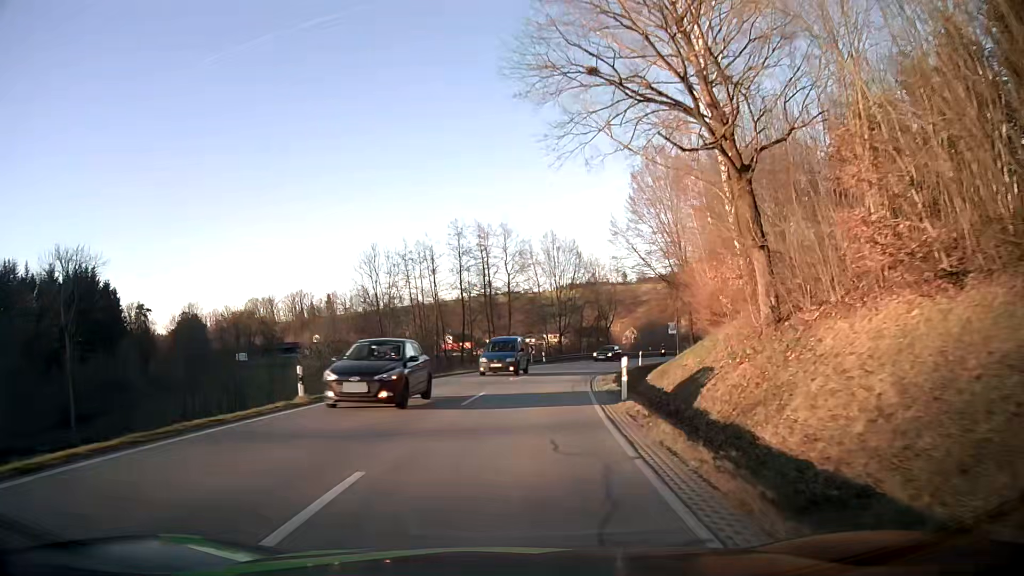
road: secondary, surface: asphalt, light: Day
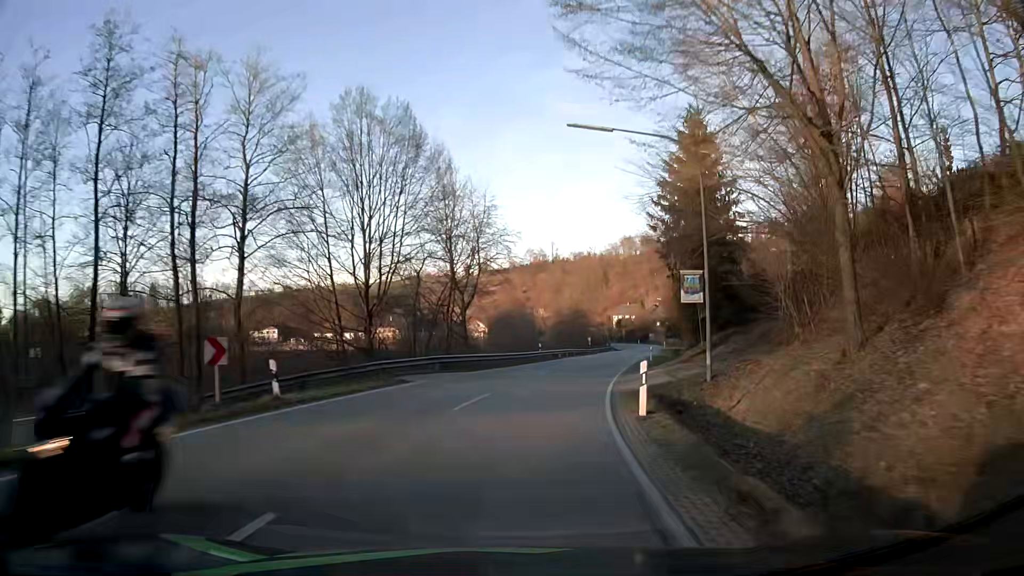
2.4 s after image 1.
(+4.1, +37.5) m; +14°
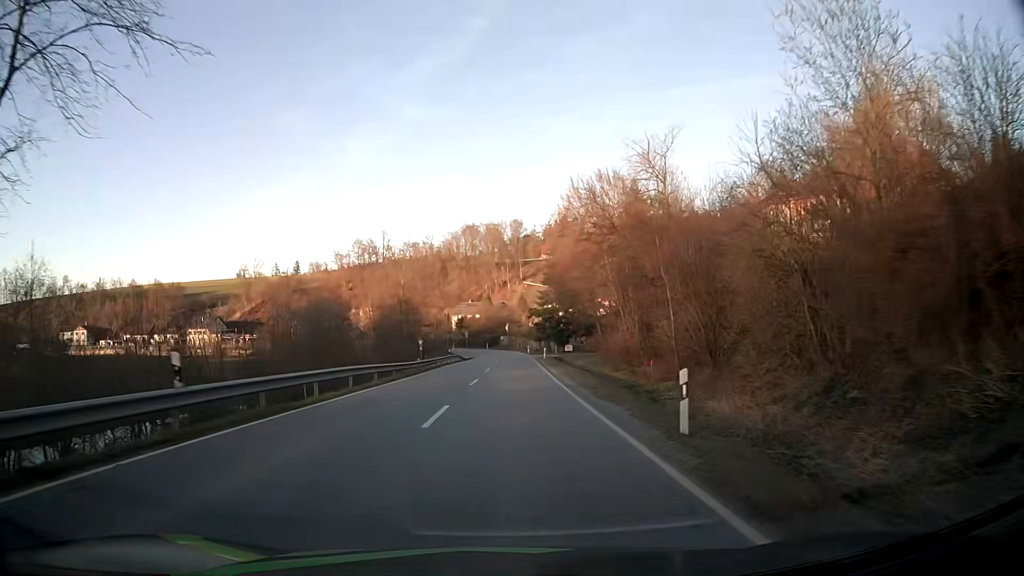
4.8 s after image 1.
(+4.8, +37.6) m; +14°
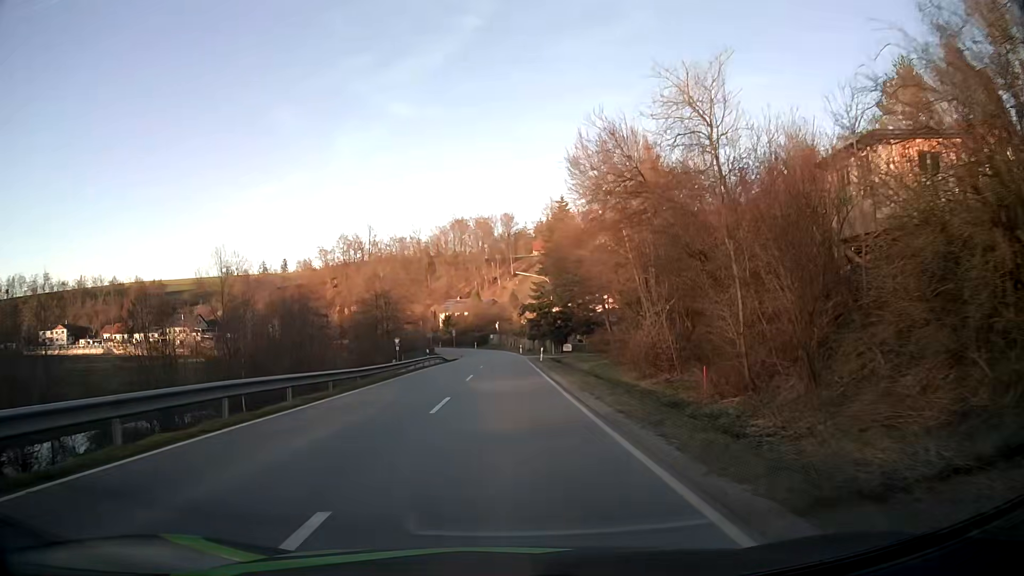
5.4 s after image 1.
(+0.1, +9.6) m; +1°
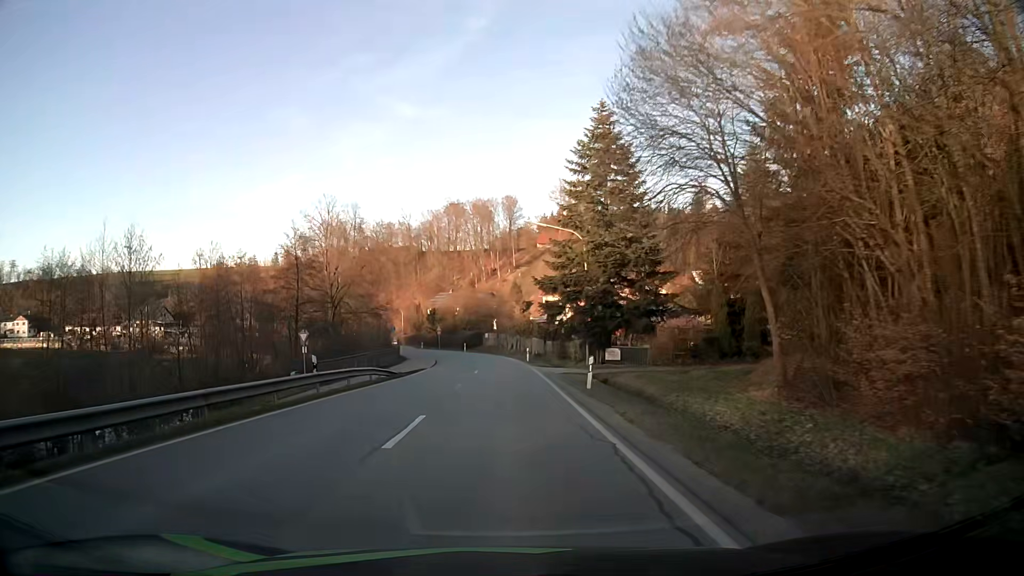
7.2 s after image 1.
(+0.2, +28.6) m; 0°
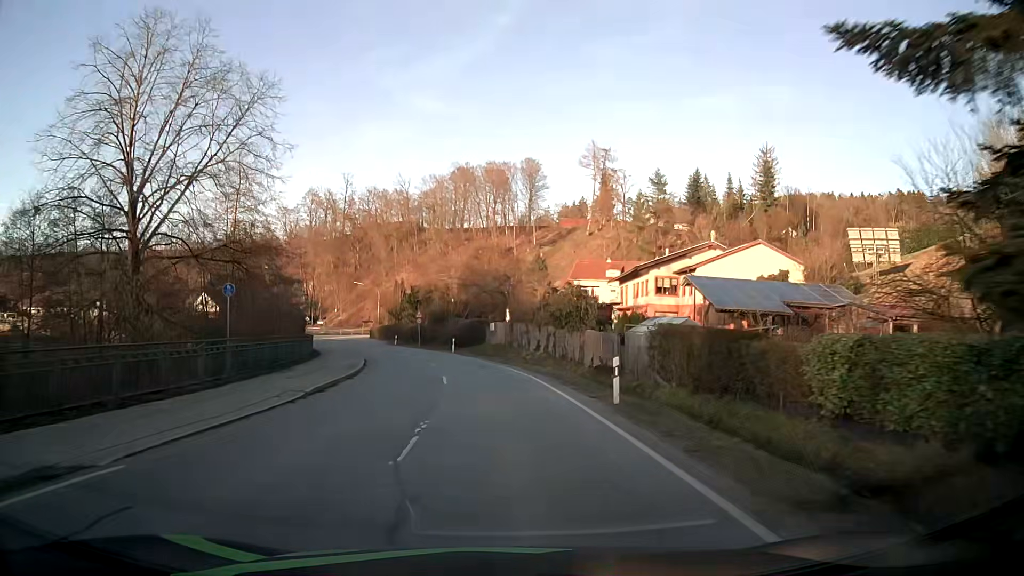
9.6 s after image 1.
(-0.3, +37.2) m; -1°
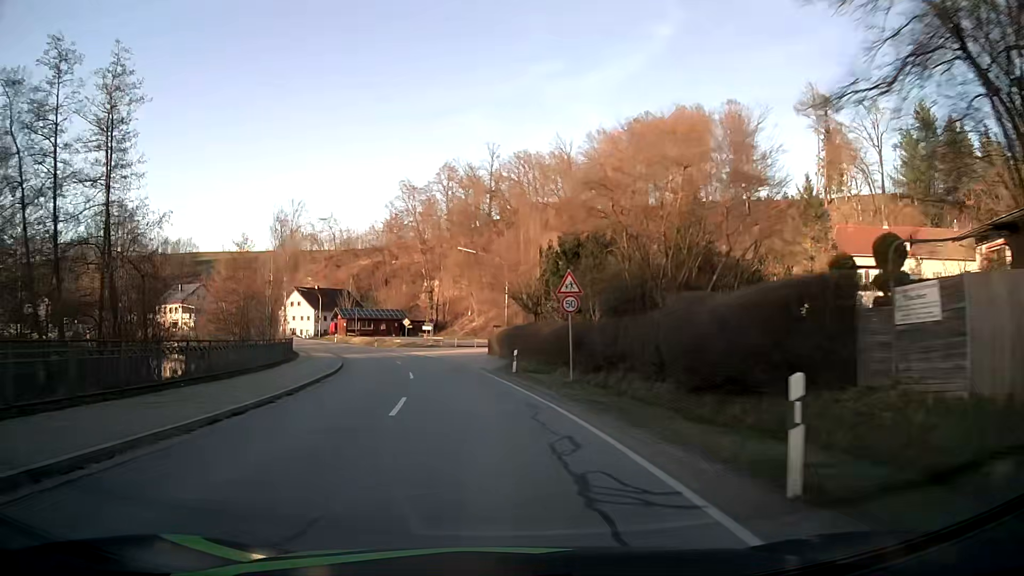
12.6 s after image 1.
(-3.9, +43.8) m; -14°
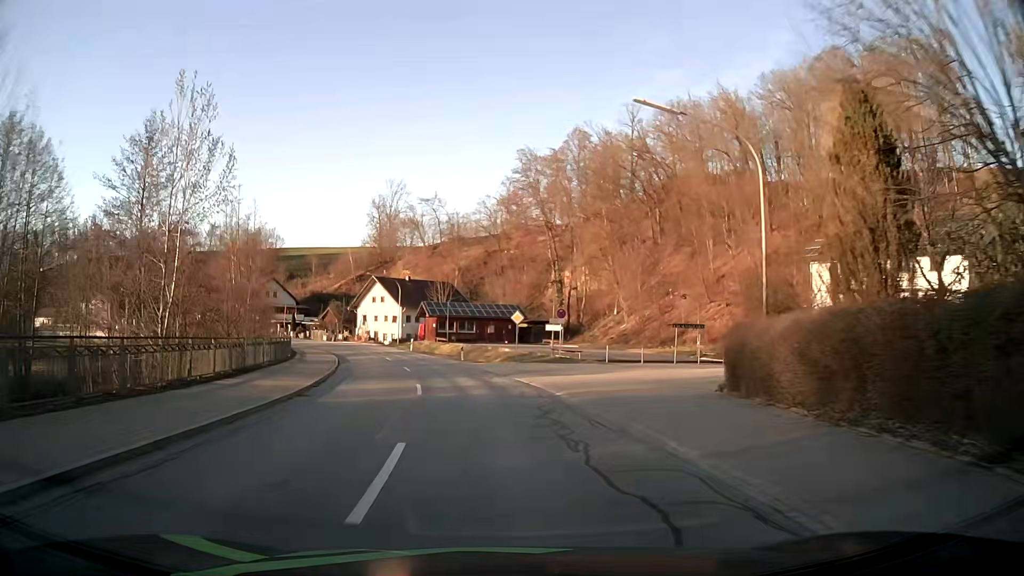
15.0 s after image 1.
(-3.4, +31.2) m; -12°
